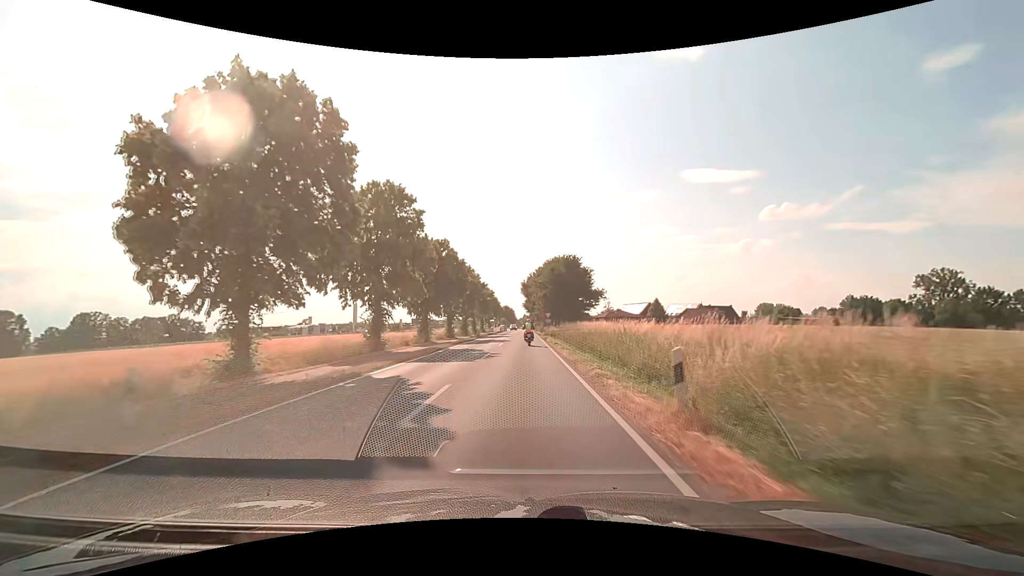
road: secondary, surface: asphalt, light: Day
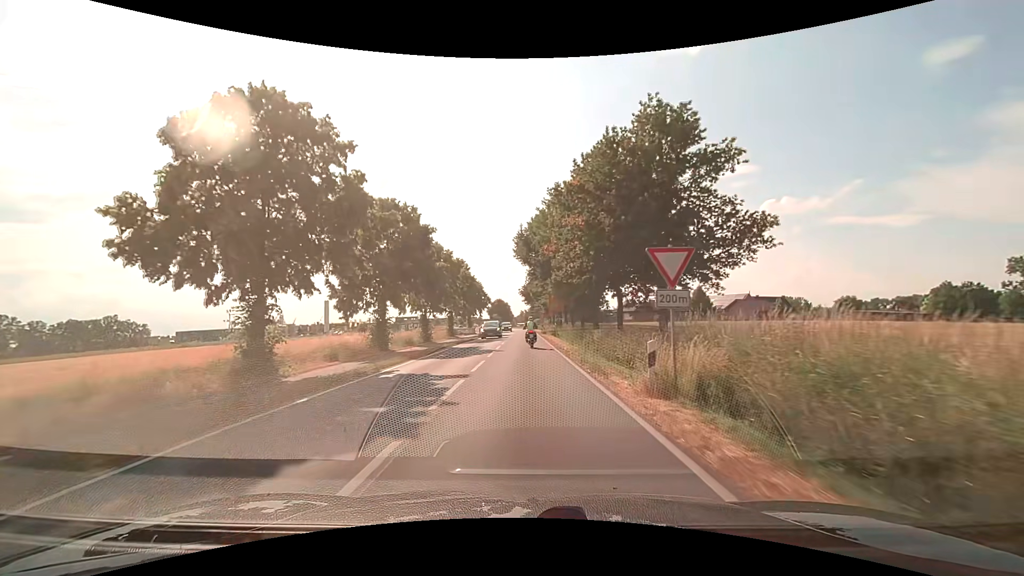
(-0.1, +46.7) m; 0°
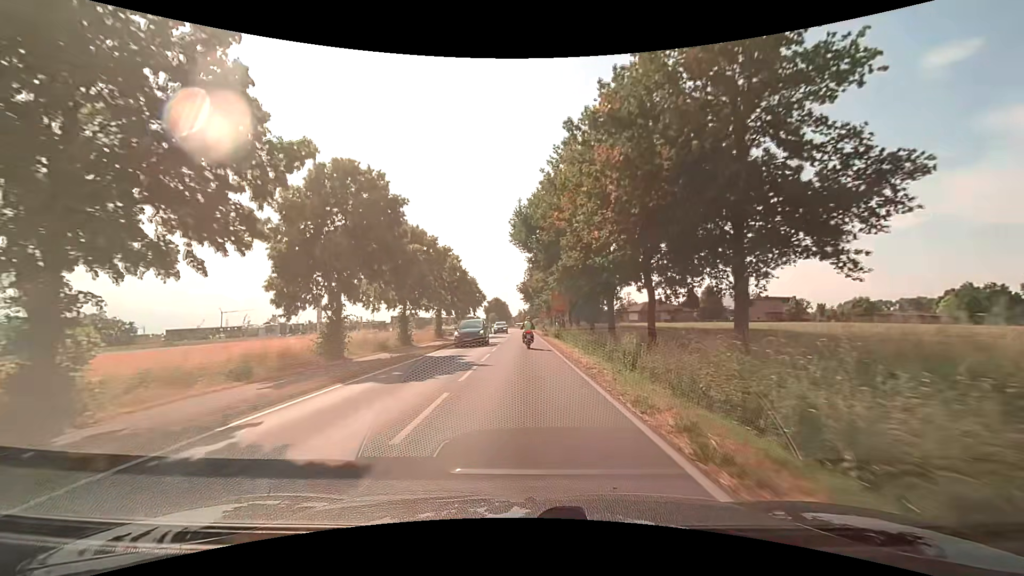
(0.0, +8.1) m; 0°
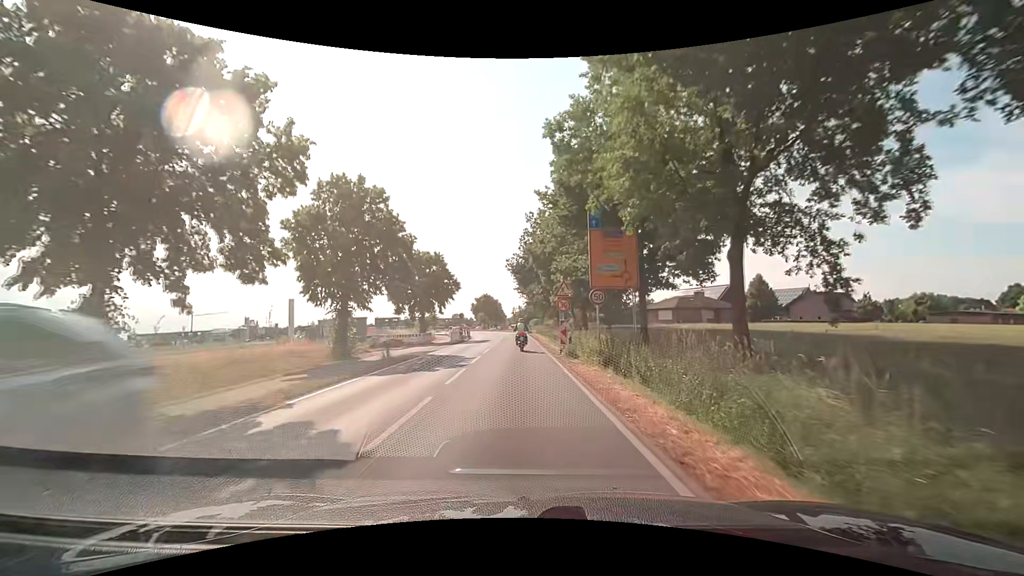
(+0.2, +30.0) m; 0°
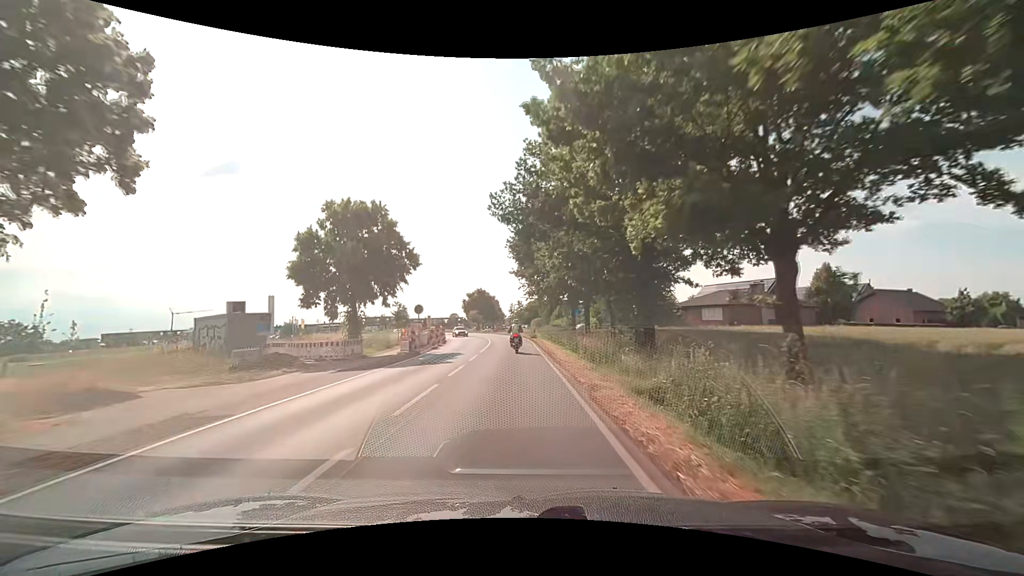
(+0.2, +22.0) m; +1°
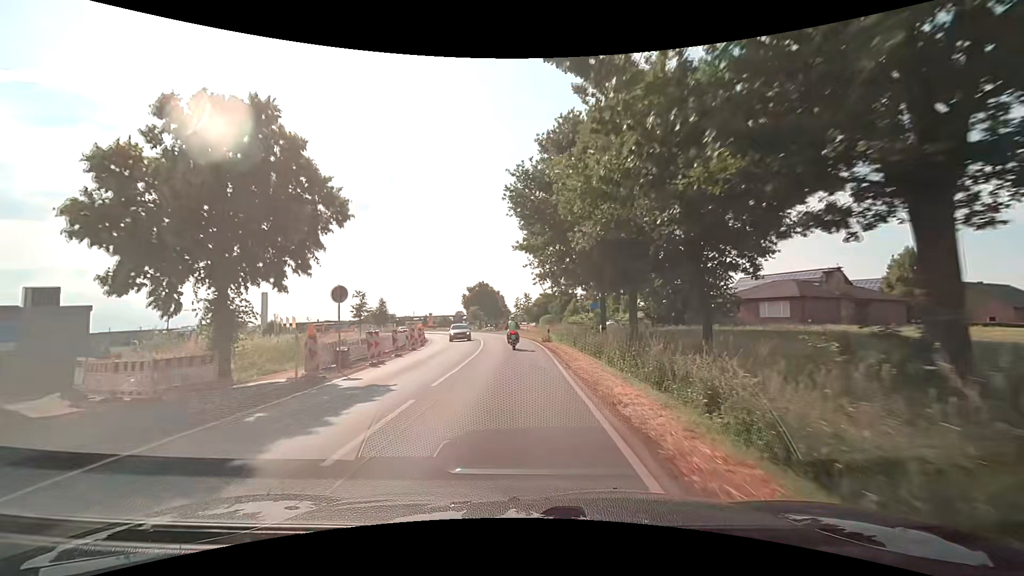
(-0.1, +14.6) m; 0°
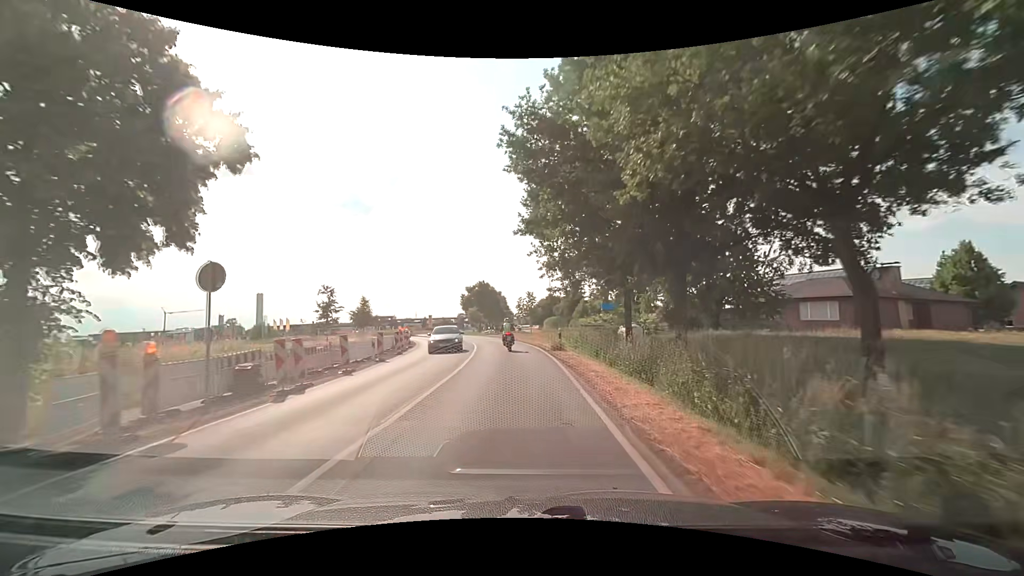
(-0.1, +7.2) m; -2°
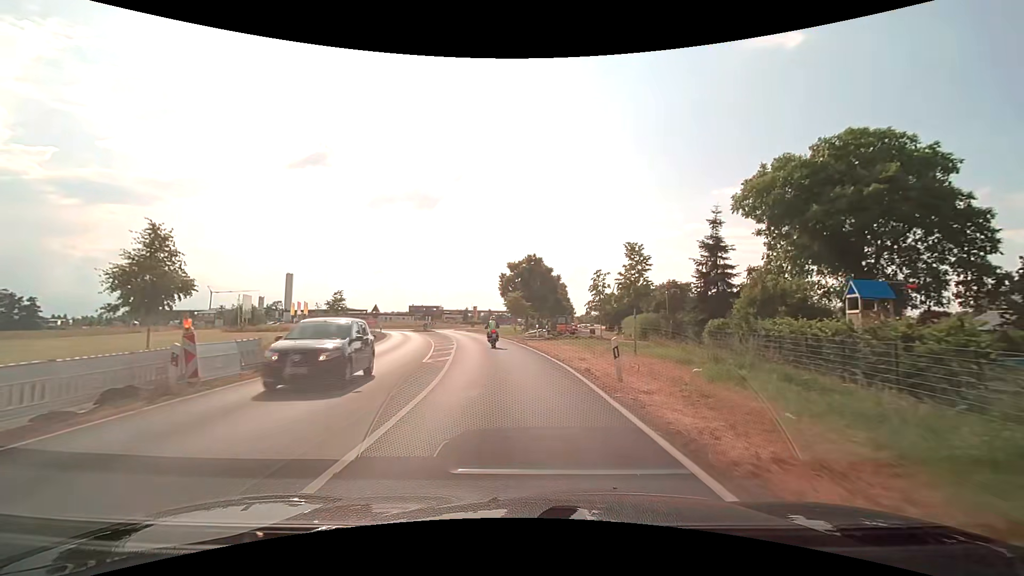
(-0.9, +34.5) m; -6°
(0, +10) (-1, +20) (-2, +30) (-3, +40) (-5, +50) (-7, +59) (-10, +69) (-12, +79) (-14, +89) (-11, +98) m
